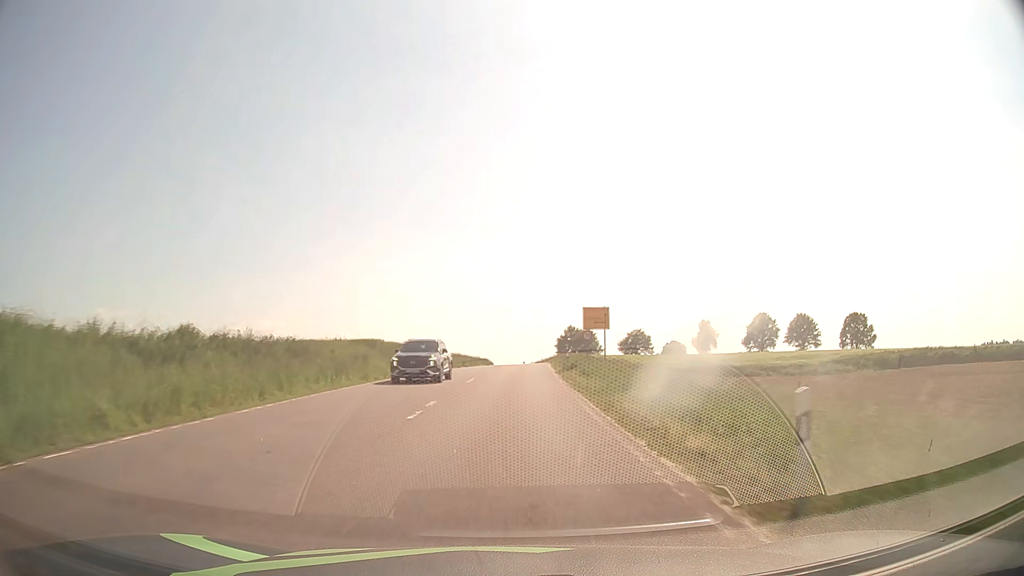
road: secondary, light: Day
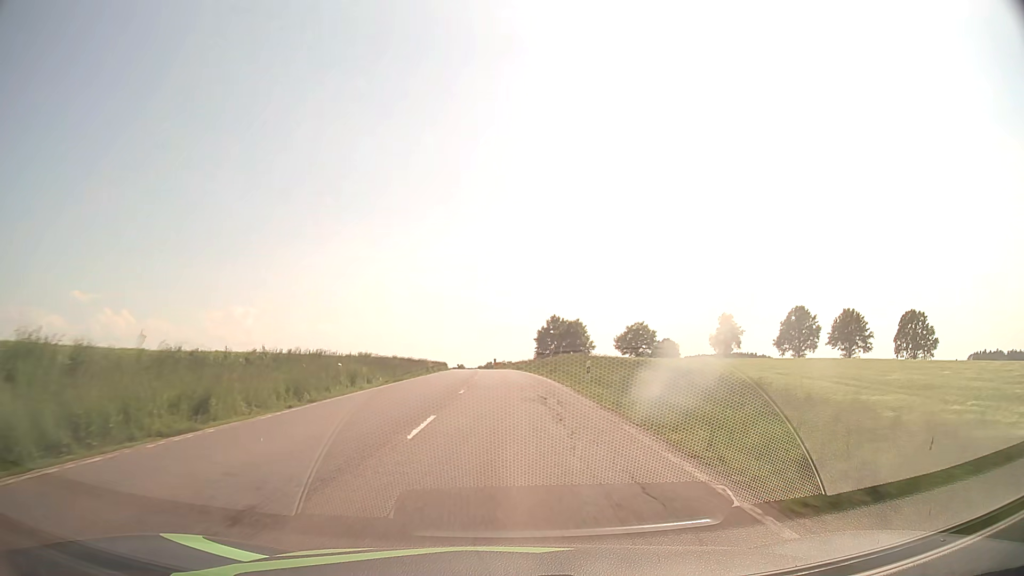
(+1.3, +52.2) m; +2°
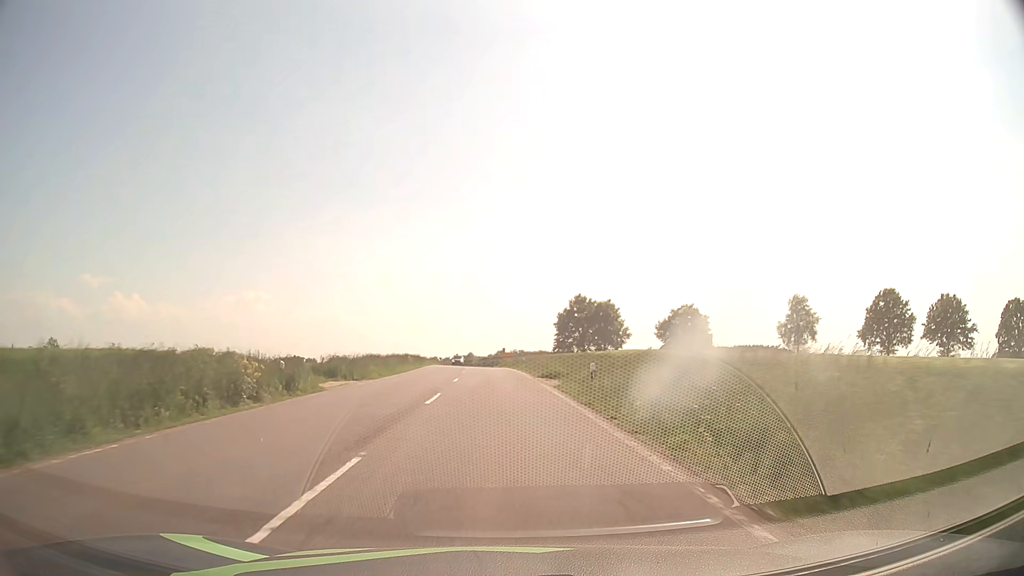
(0.0, +42.7) m; -1°
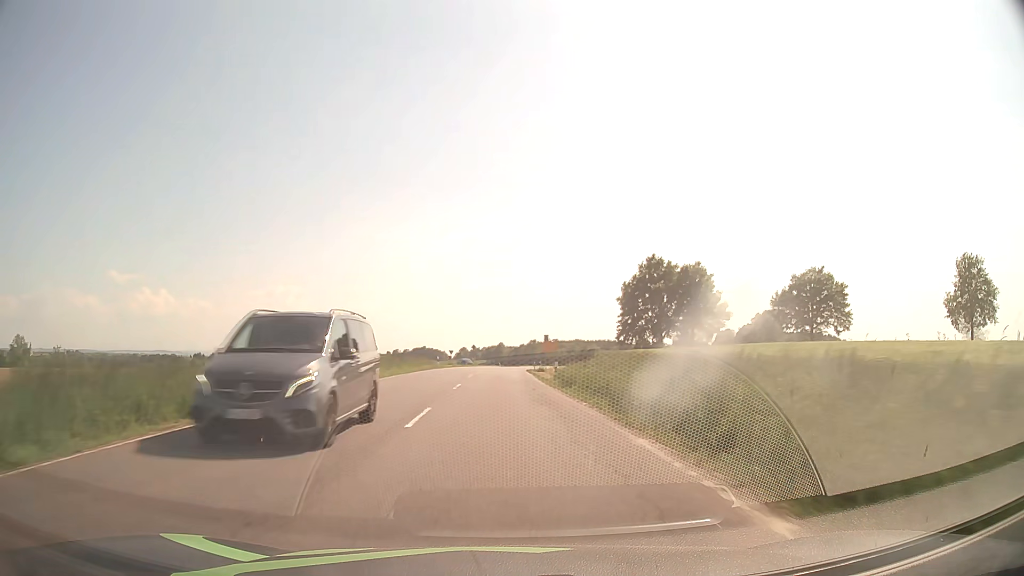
(-1.5, +54.1) m; -3°
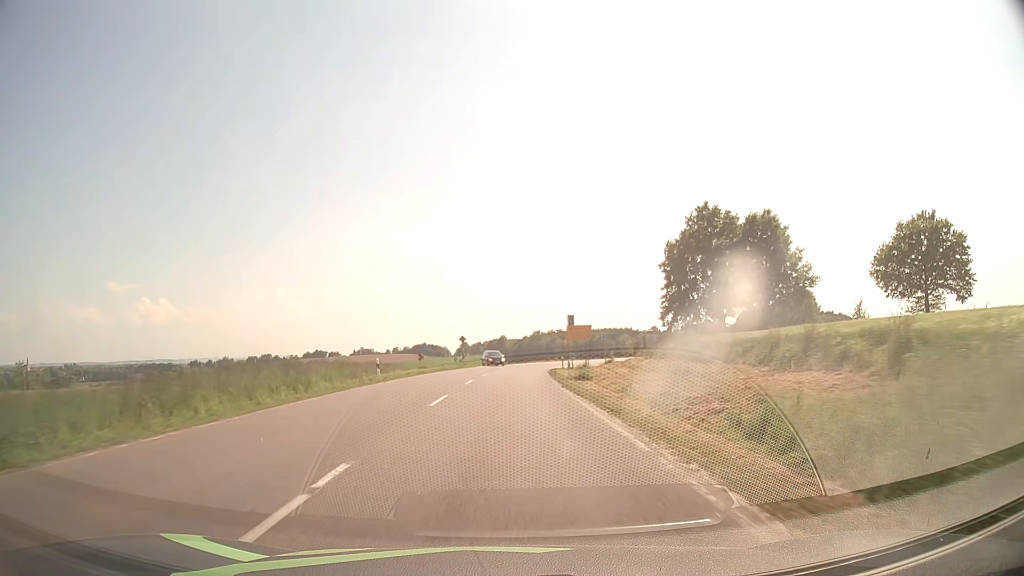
(-0.2, +32.1) m; 0°
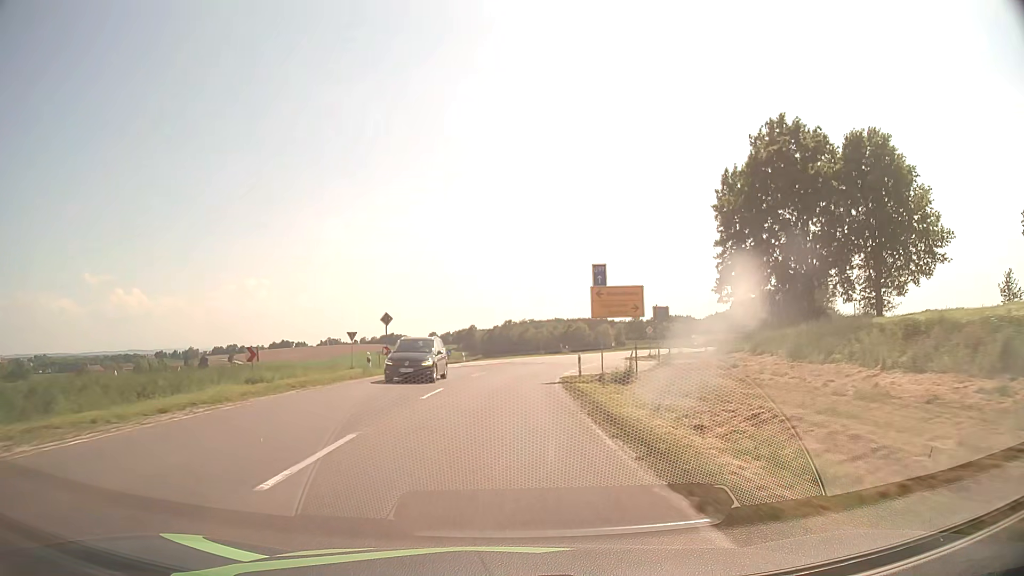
(+0.5, +31.9) m; +2°
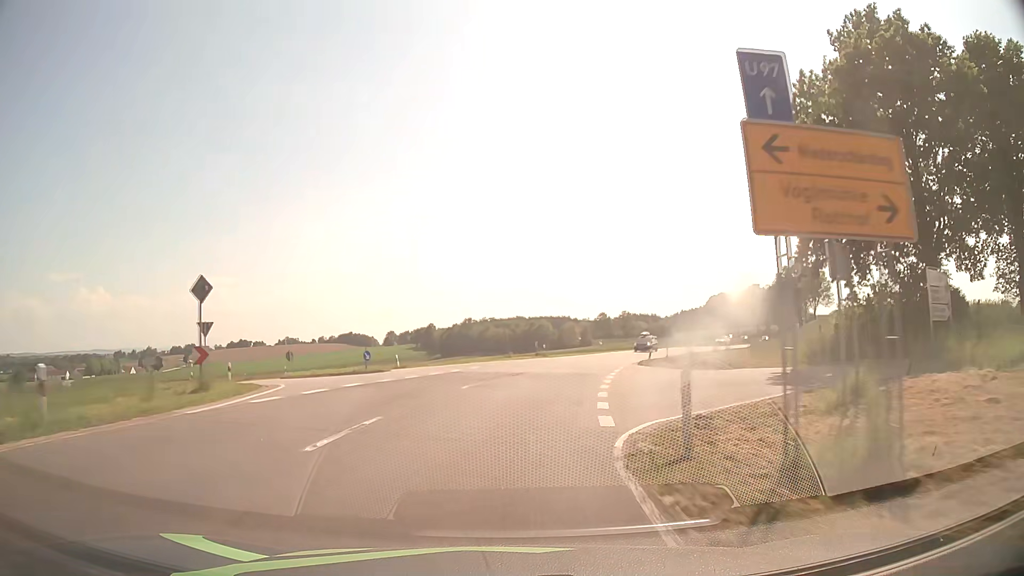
(+0.4, +21.1) m; +3°
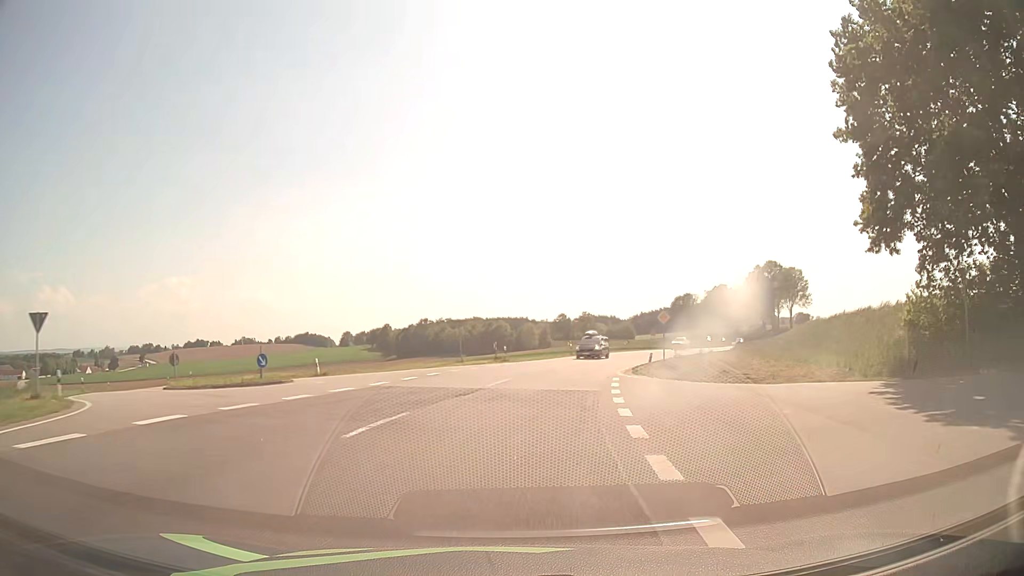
(+0.3, +10.5) m; +3°
(0, +10) (+1, +20) (+3, +30) (+6, +39) (+9, +49) (+13, +58) (+17, +67) (+21, +76) (+26, +85) (+31, +94) m
